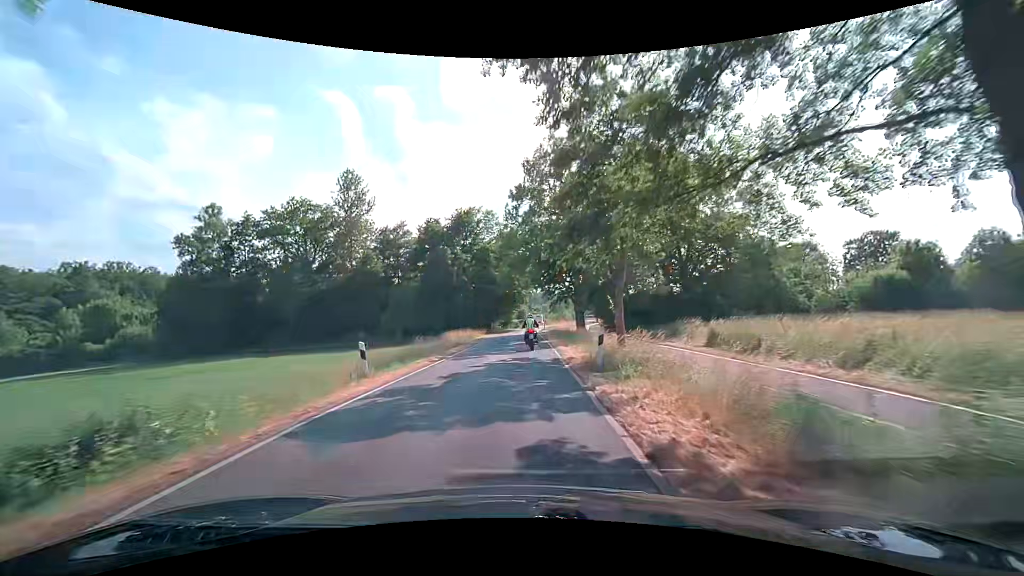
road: unclassified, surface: asphalt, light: Day
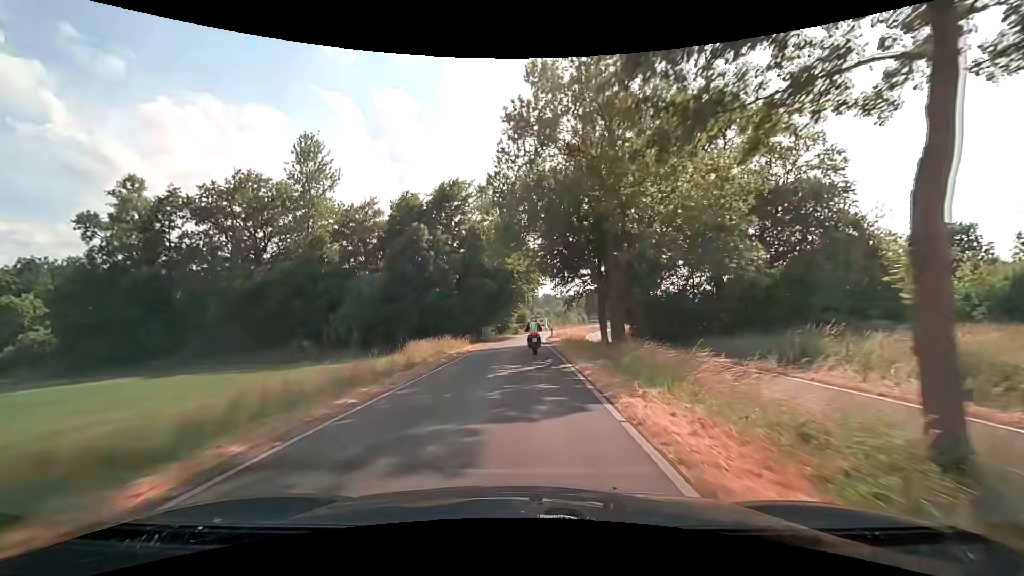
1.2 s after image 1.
(+0.1, +15.3) m; 0°
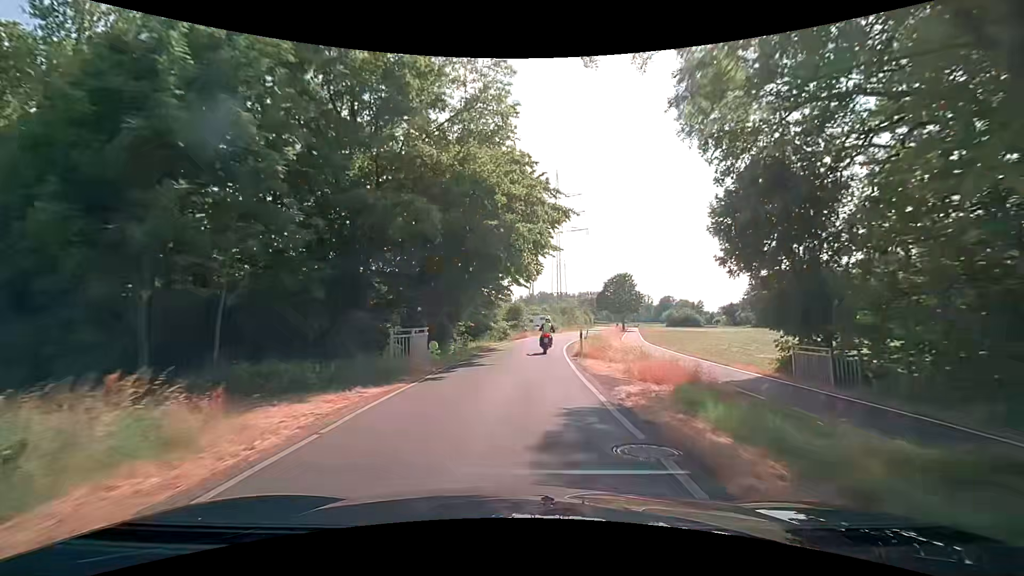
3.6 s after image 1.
(0.0, +30.4) m; +1°
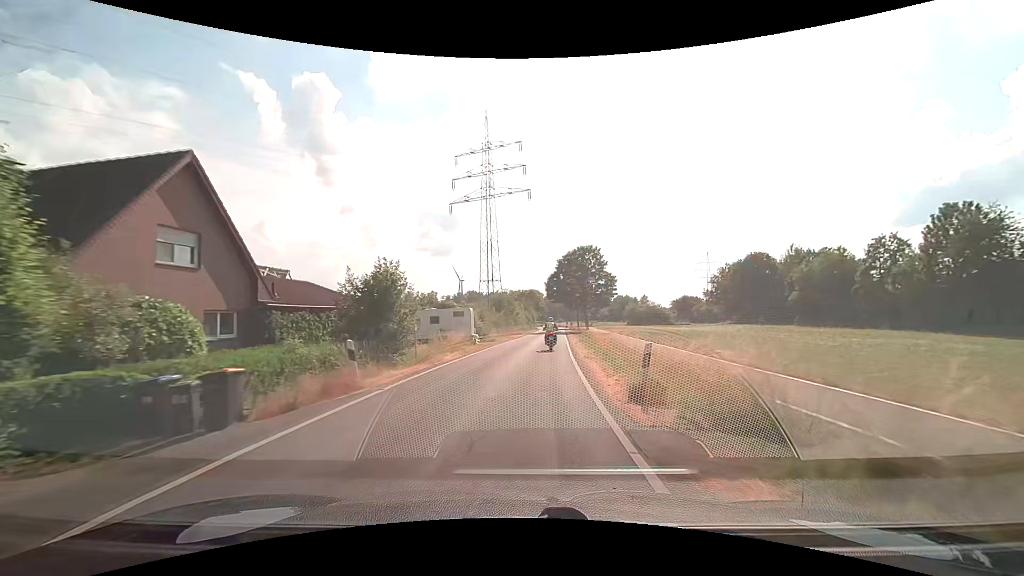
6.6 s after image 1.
(+1.9, +38.5) m; +8°
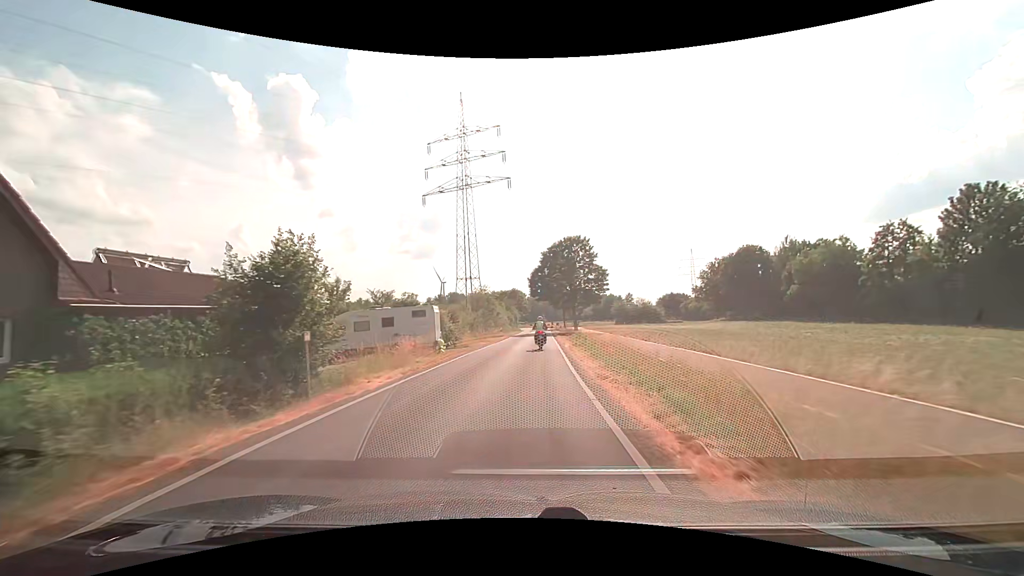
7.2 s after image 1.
(+0.1, +7.9) m; +2°
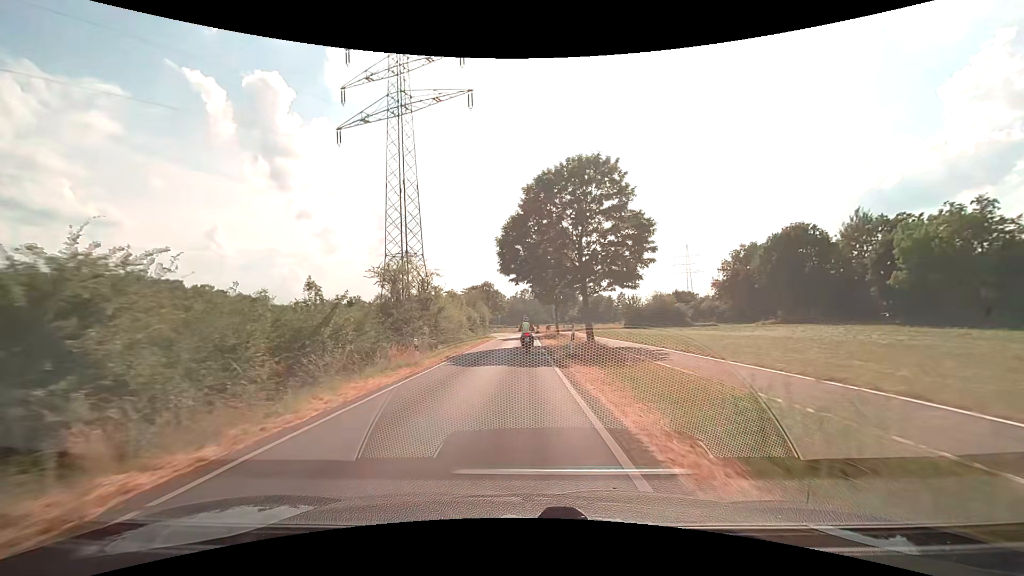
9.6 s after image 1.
(+1.1, +31.9) m; +2°
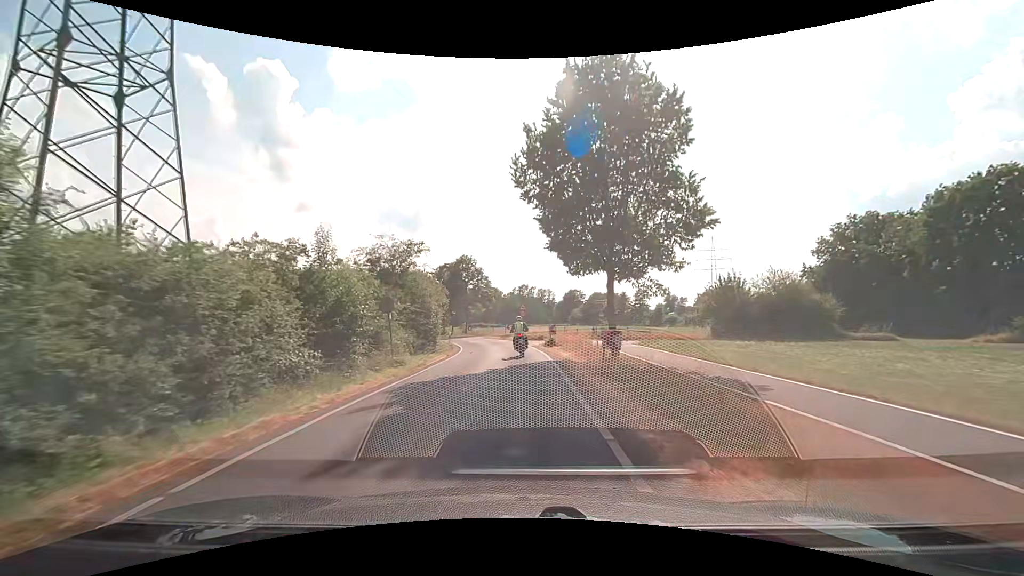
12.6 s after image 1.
(+0.1, +38.1) m; +1°
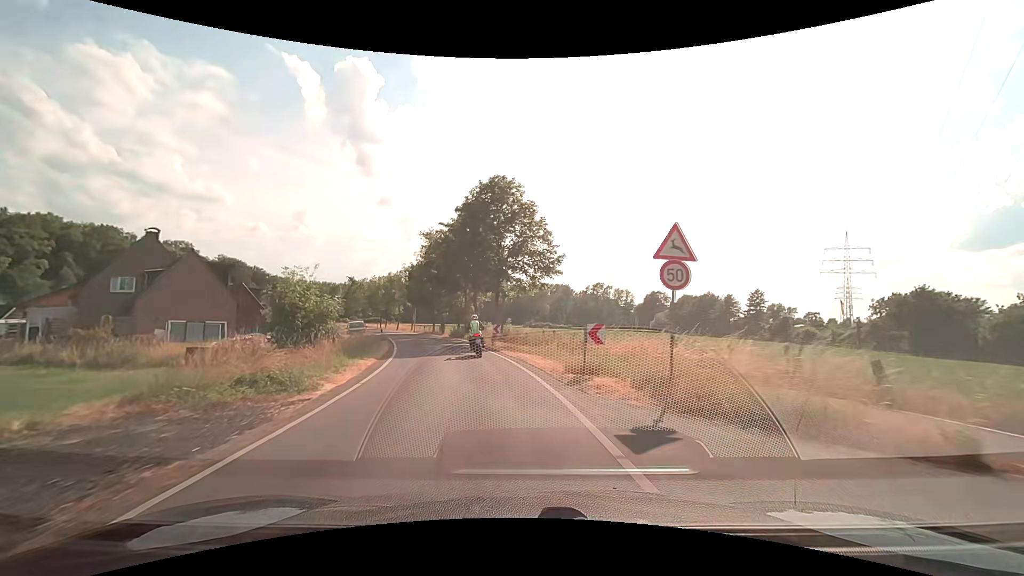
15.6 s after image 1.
(-1.4, +36.1) m; -8°
(0, +10) (-2, +20) (-4, +30) (-7, +39) (-10, +49) (-14, +58) (-17, +67) (-22, +76) (-26, +85) (-30, +94) m
